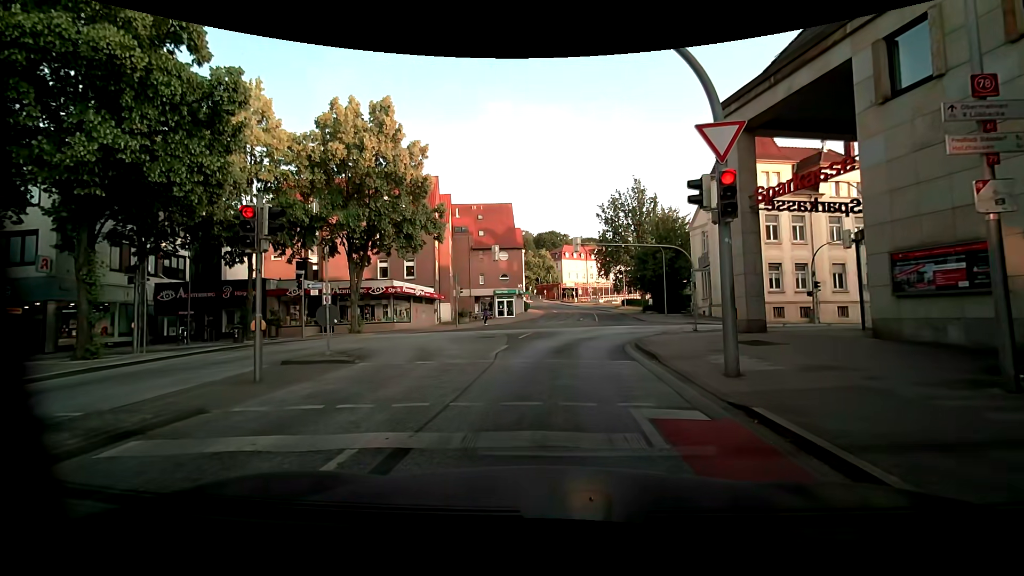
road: unclassified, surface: asphalt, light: Day
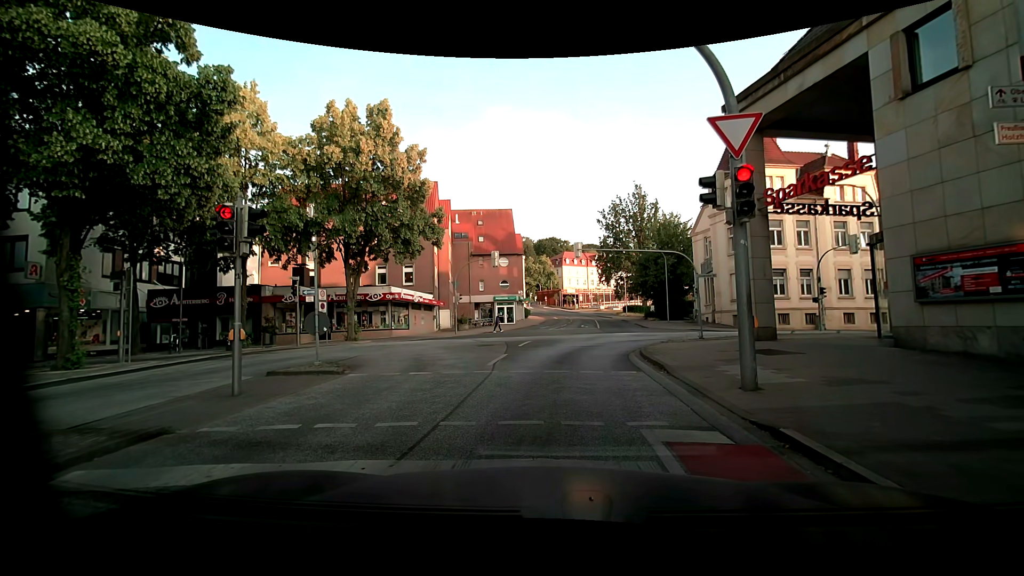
(0.0, +0.7) m; 0°
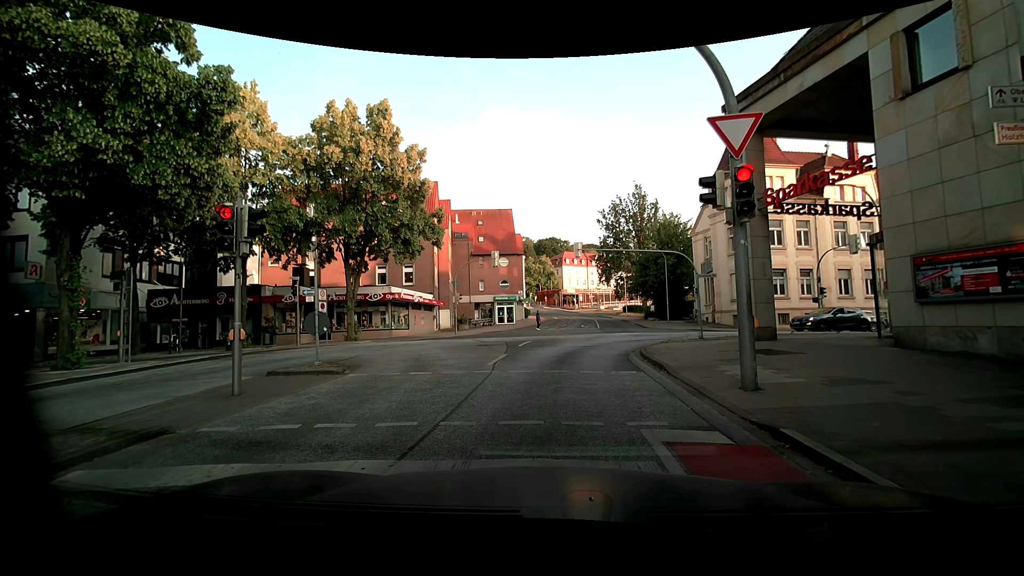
(0.0, 0.0) m; 0°
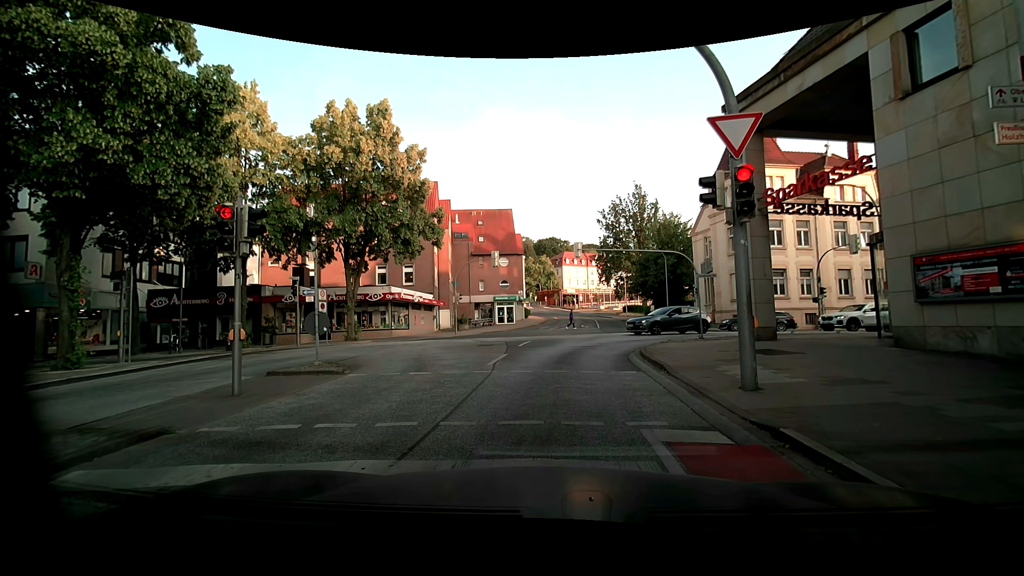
(0.0, 0.0) m; 0°
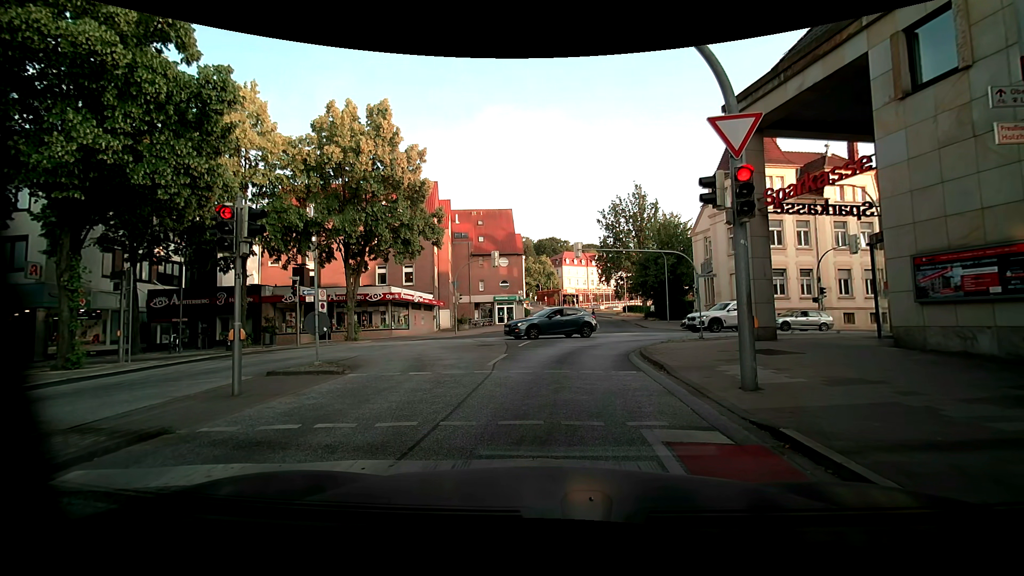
(0.0, 0.0) m; 0°
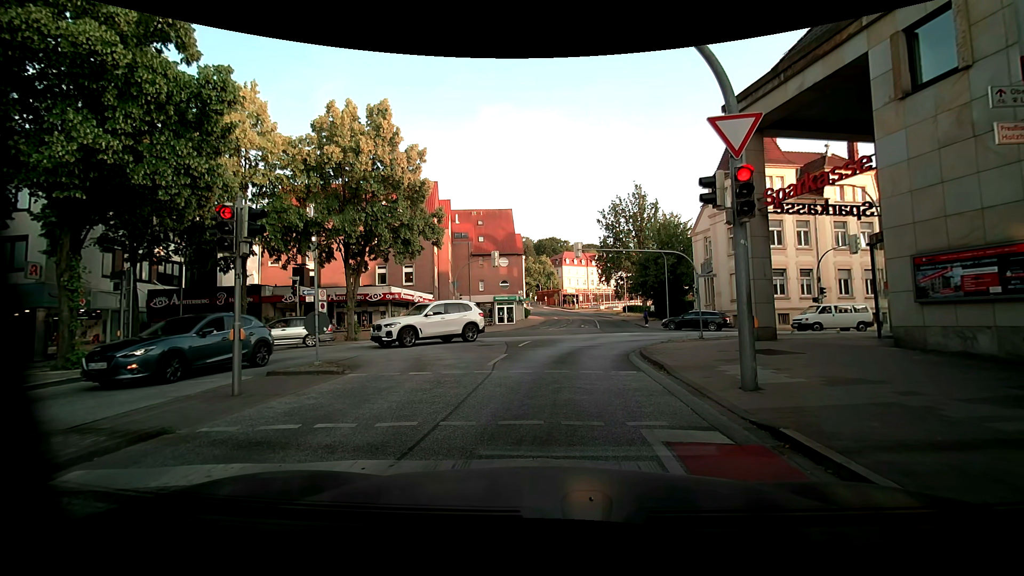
(0.0, 0.0) m; 0°
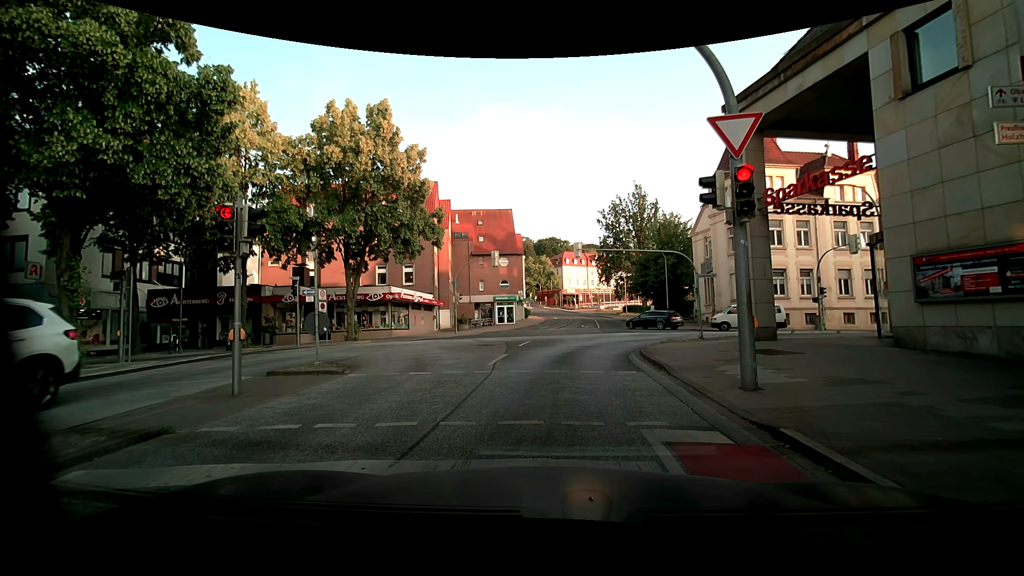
(0.0, 0.0) m; 0°
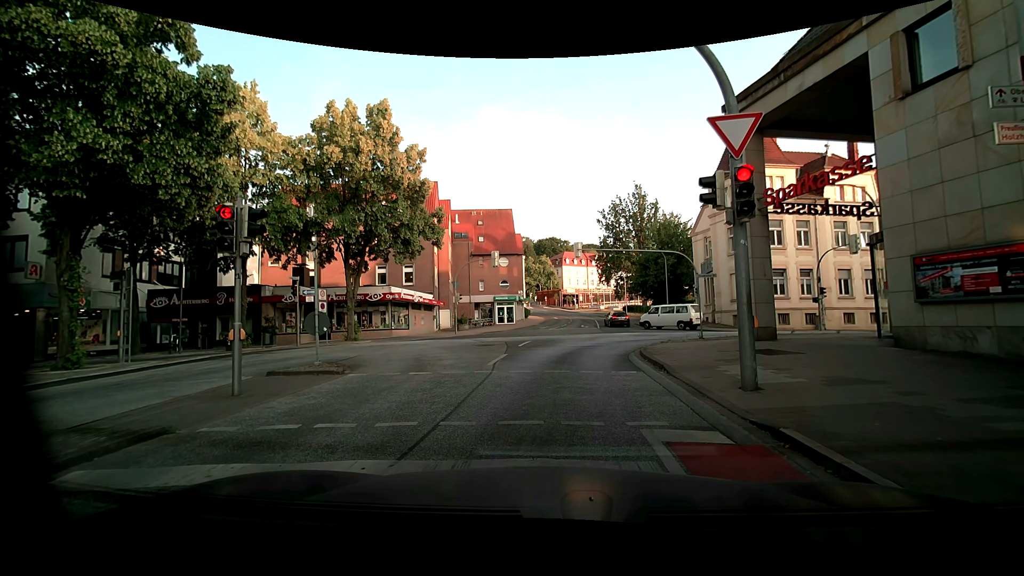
(0.0, 0.0) m; 0°
(0, +10) (+1, +20) (+4, +30) (+6, +39) (+7, +49) (+8, +59) (+9, +69) (+9, +79) (+9, +89) (+8, +99) m
